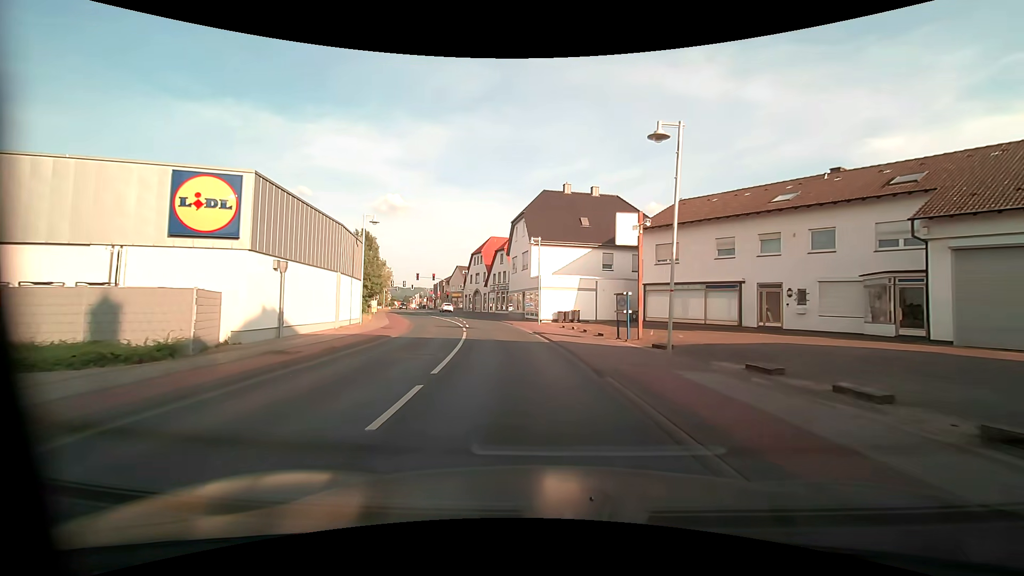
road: primary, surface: asphalt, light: Day
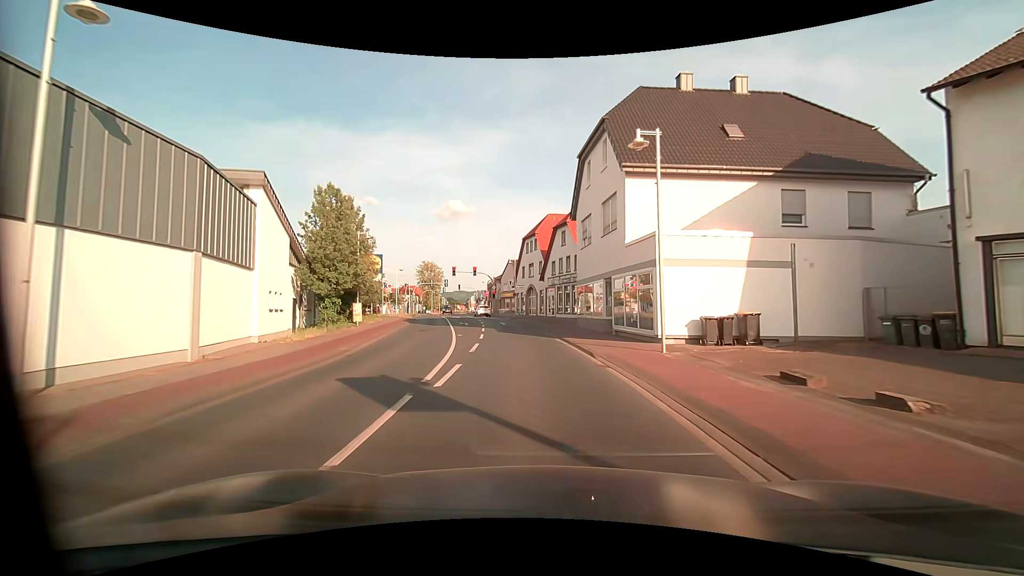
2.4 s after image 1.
(-1.6, +22.5) m; -7°
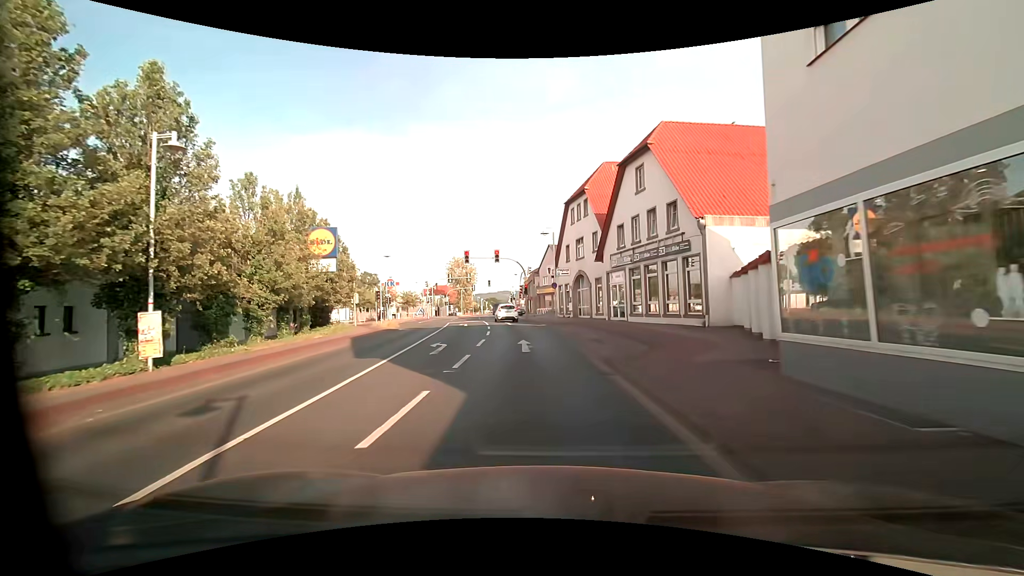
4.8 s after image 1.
(-0.9, +21.4) m; -6°
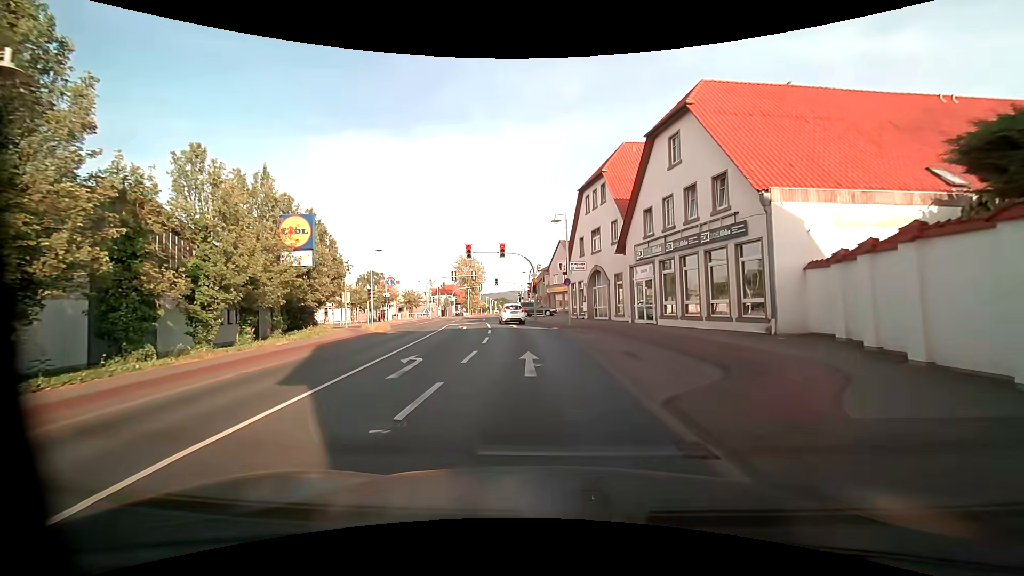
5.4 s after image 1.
(0.0, +4.8) m; -1°
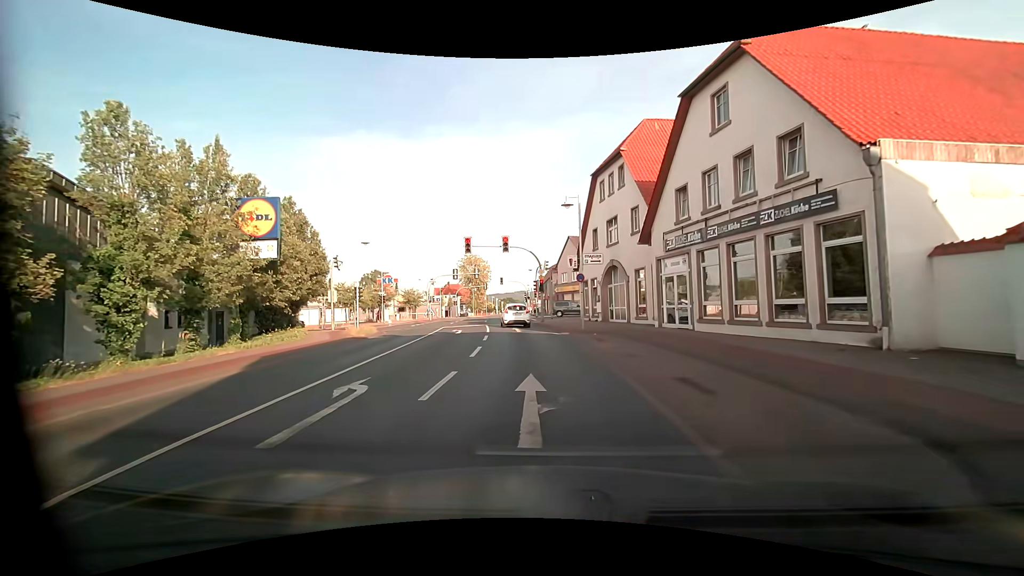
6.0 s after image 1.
(+0.1, +4.5) m; +1°
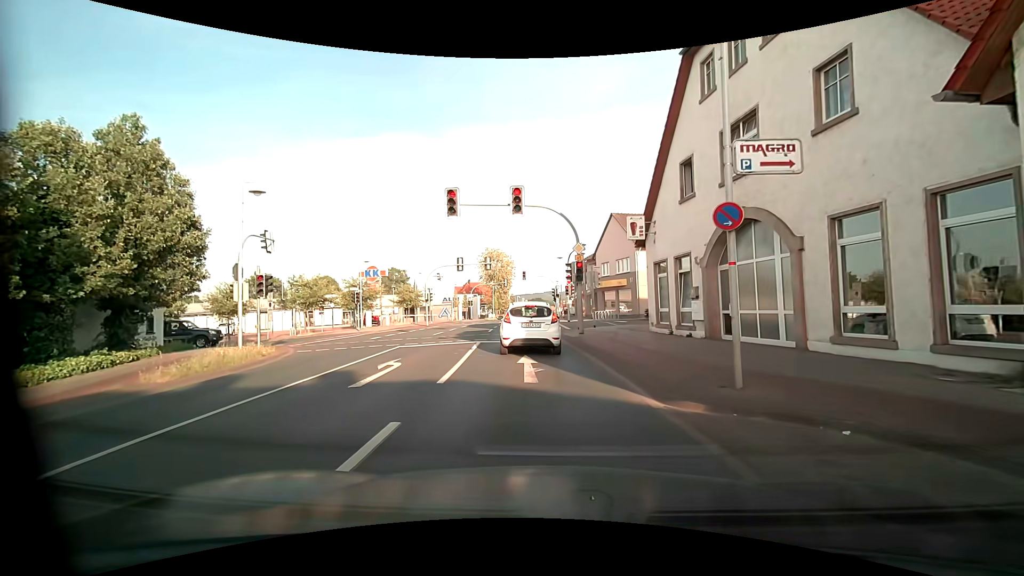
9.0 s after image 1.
(-0.4, +15.8) m; -5°
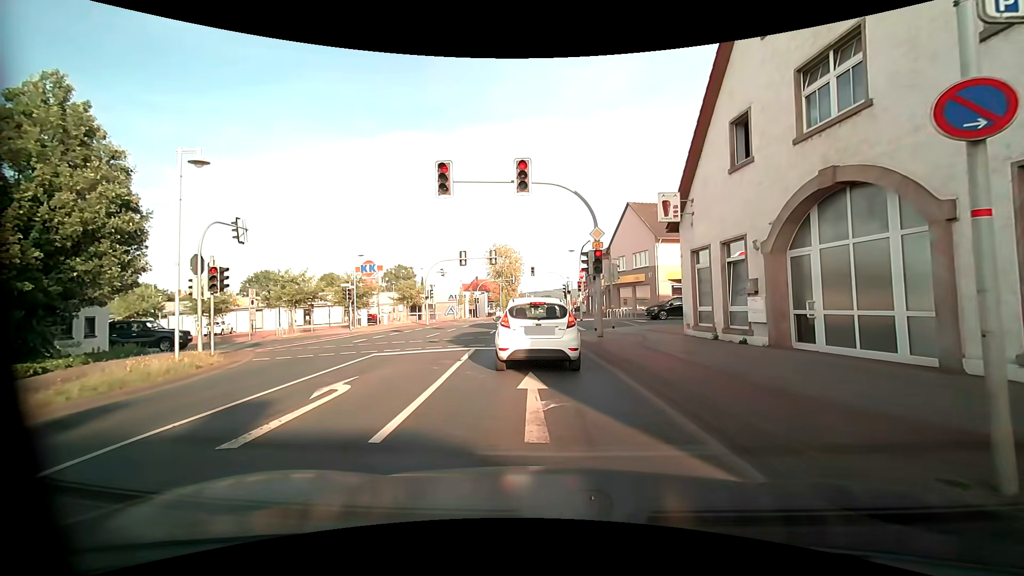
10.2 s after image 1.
(0.0, +3.7) m; -3°
